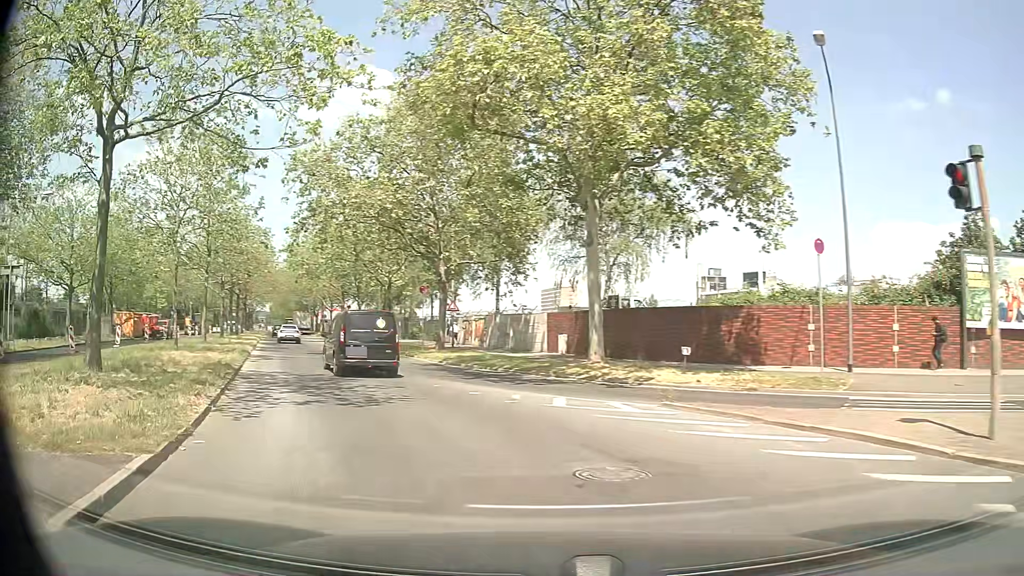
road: secondary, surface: asphalt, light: Day
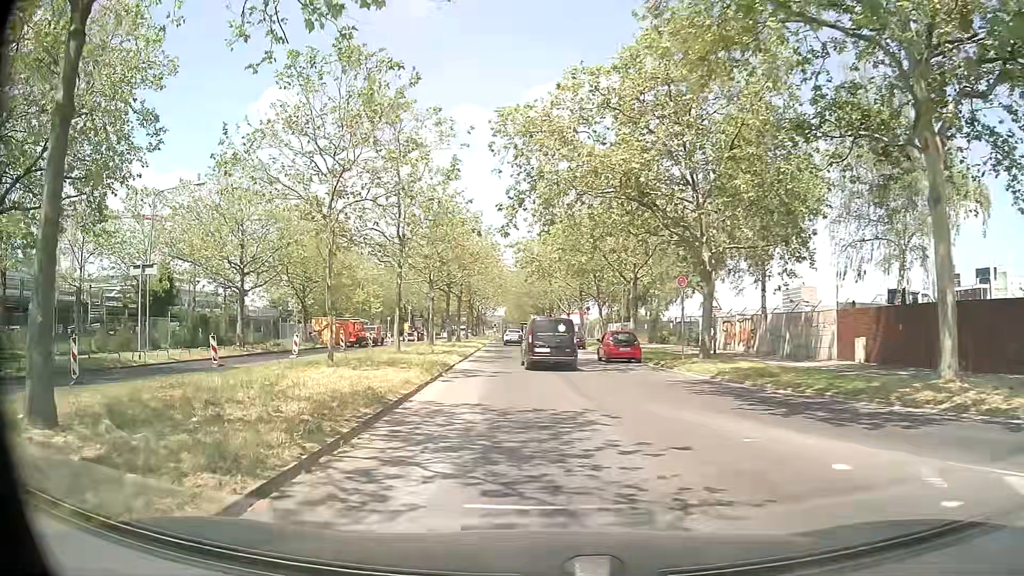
(-1.6, +7.6) m; -21°
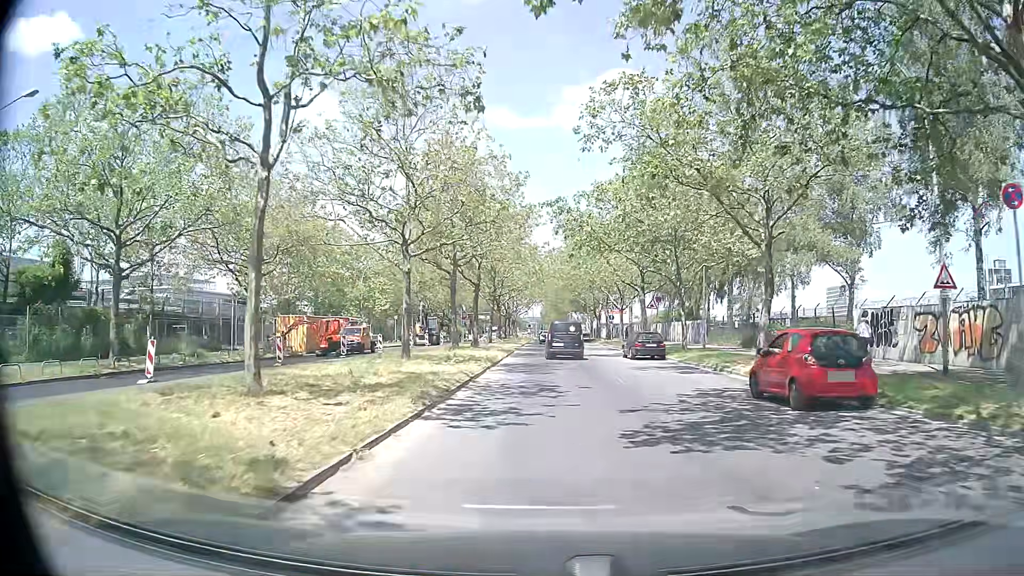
(-1.0, +18.9) m; -2°
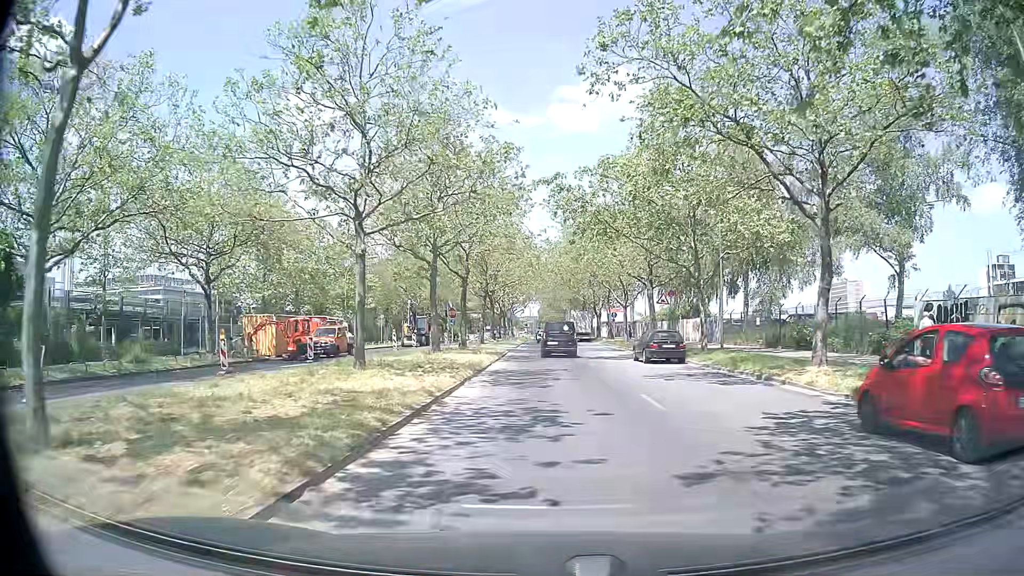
(0.0, +5.5) m; 0°
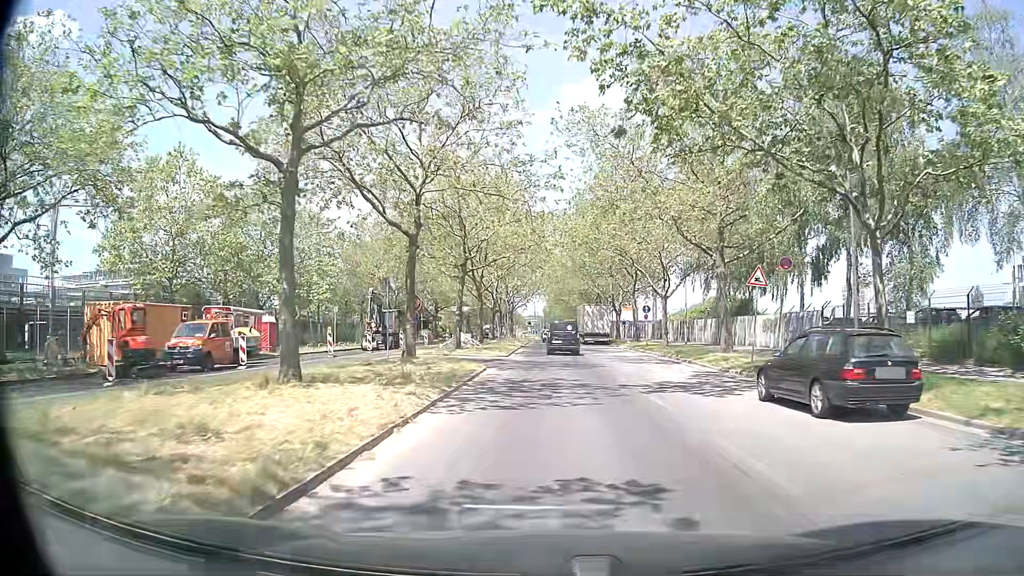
(-0.2, +18.1) m; 0°
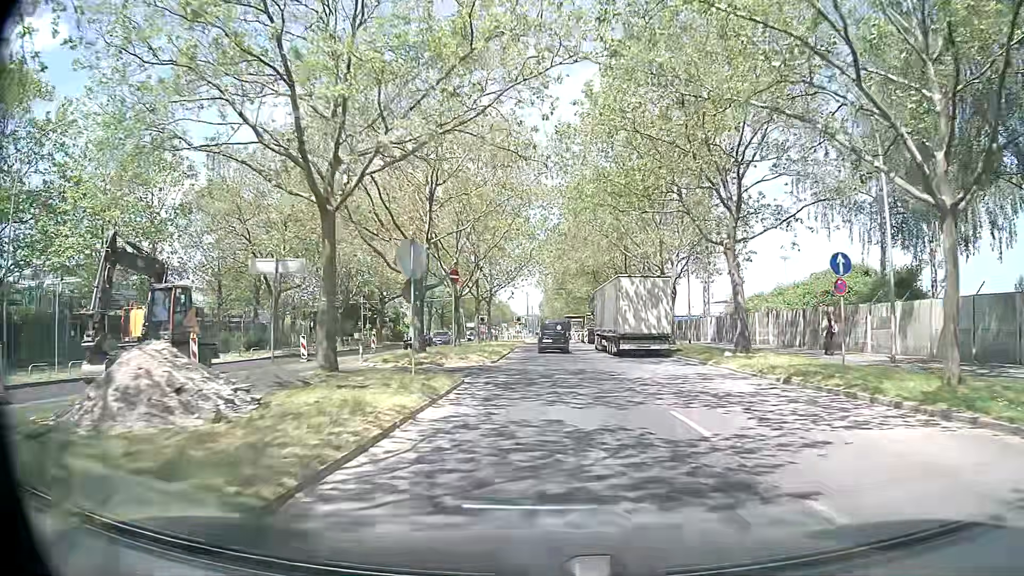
(-0.2, +33.5) m; 0°
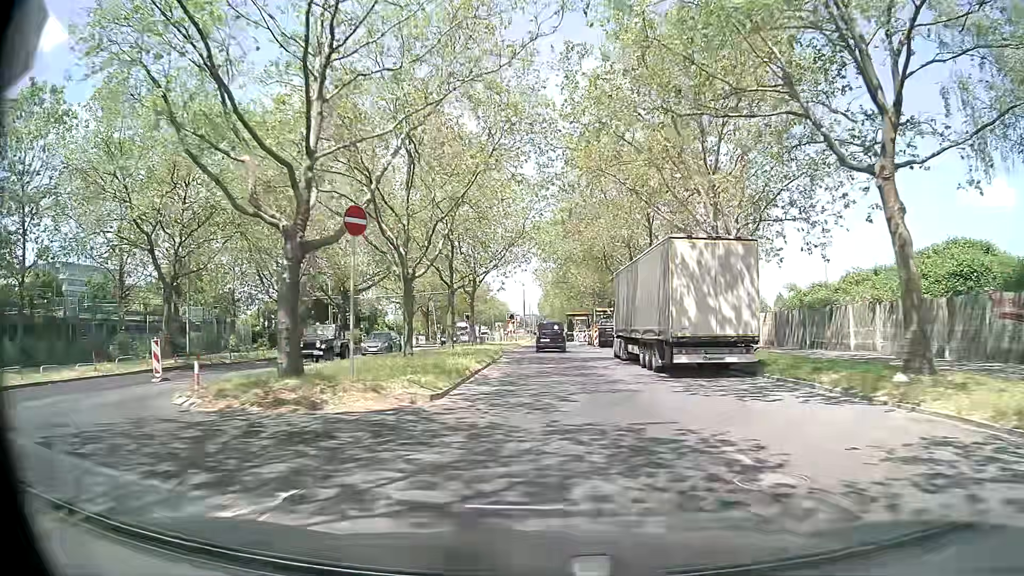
(0.0, +13.7) m; 0°
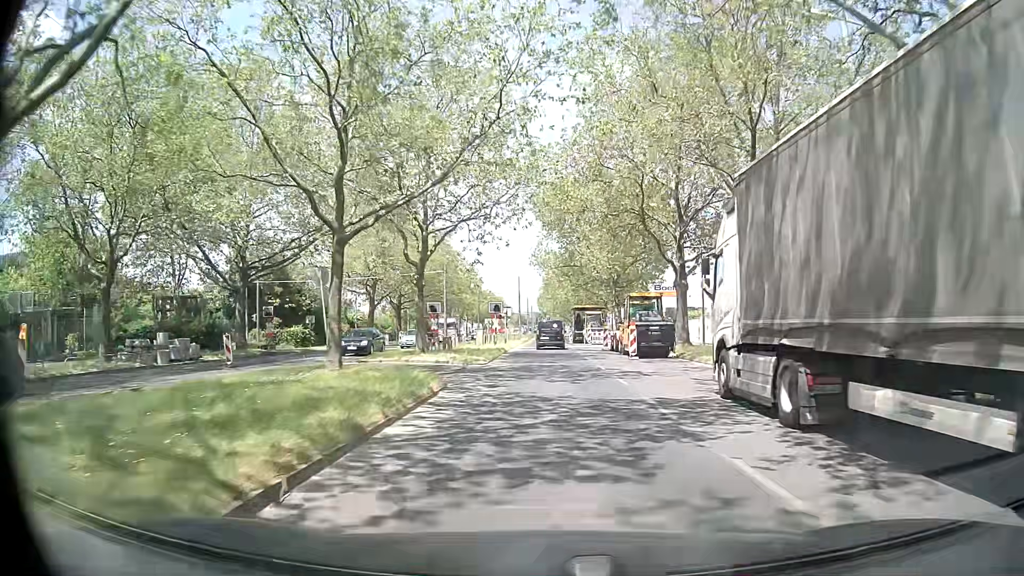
(0.0, +20.6) m; 0°
(0, +10) (0, +20) (0, +30) (0, +40) (0, +50) (0, +60) (0, +70) (0, +80) (0, +90) (0, +100) m
